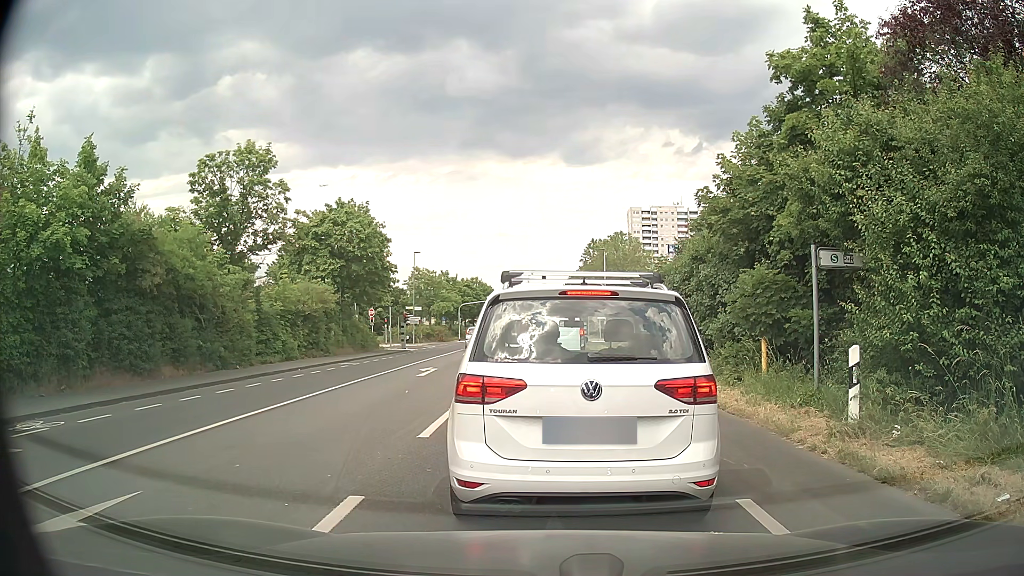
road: secondary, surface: asphalt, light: Day
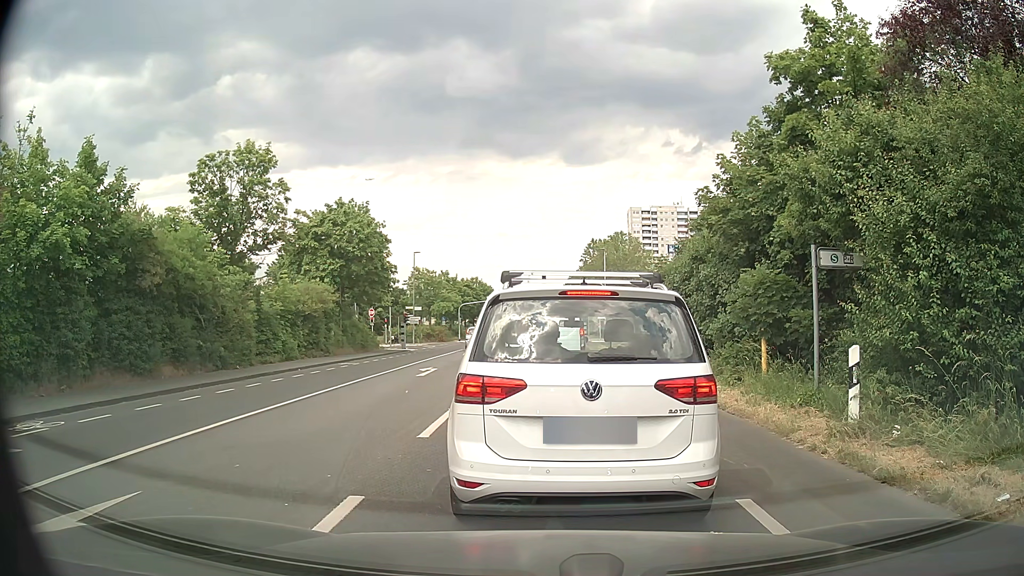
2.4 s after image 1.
(0.0, 0.0) m; 0°
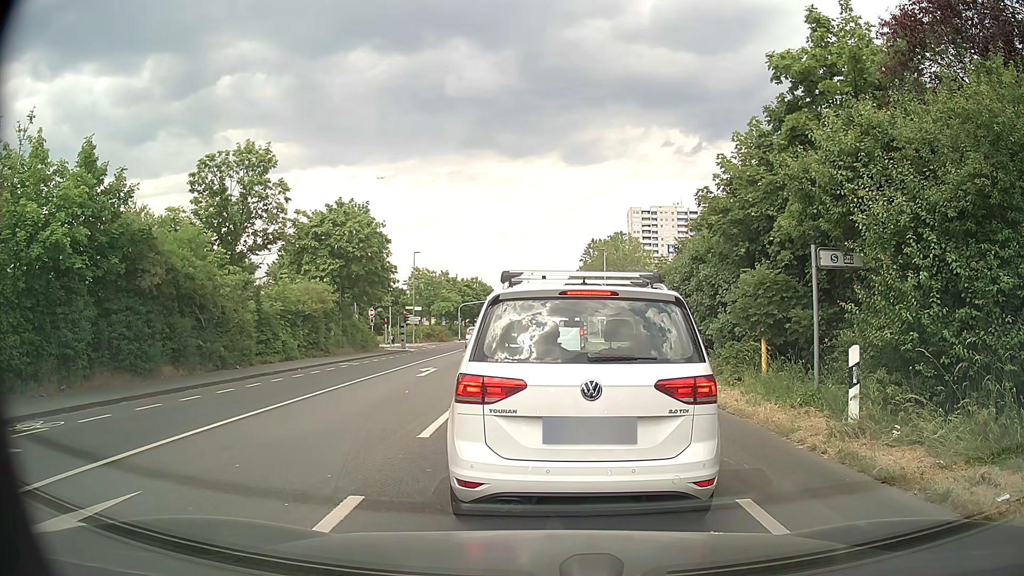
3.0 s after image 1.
(0.0, 0.0) m; 0°
(0, +10) (-1, +20) (-1, +30) (-1, +40) (-1, +50) (-2, +60) (-2, +70) (-2, +80) (-2, +90) (-3, +100) m
